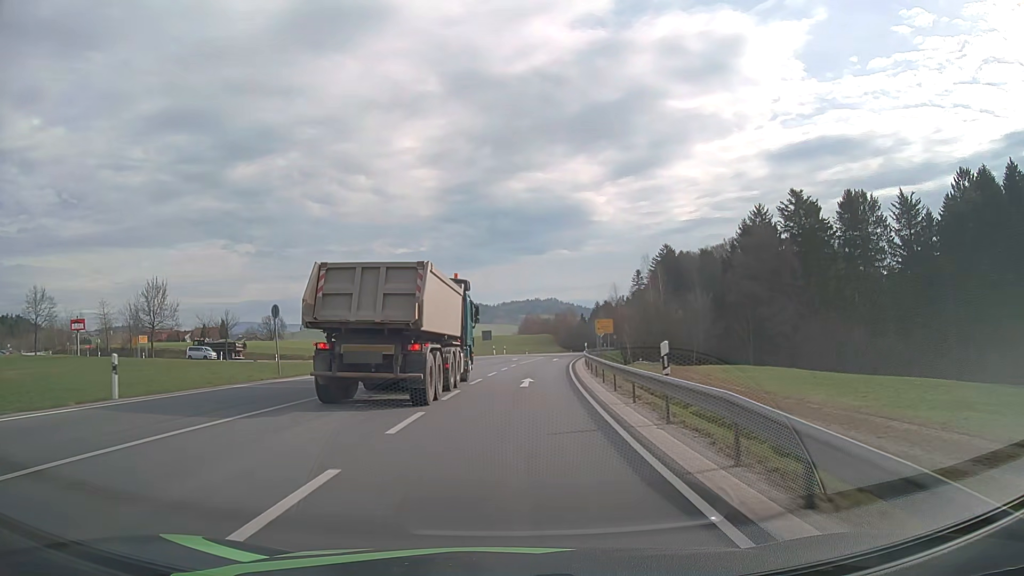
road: secondary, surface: asphalt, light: Day
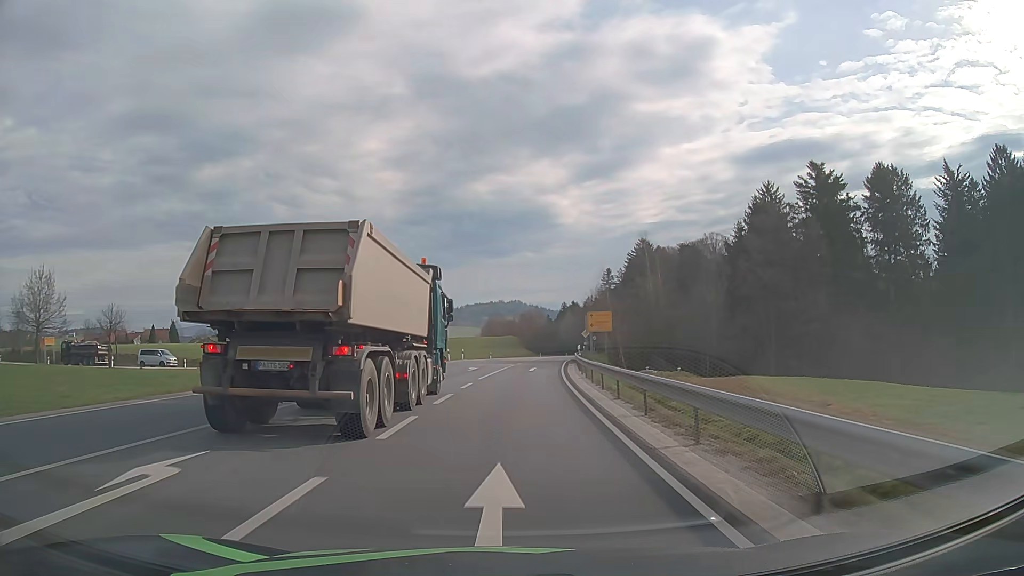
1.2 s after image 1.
(+0.4, +18.5) m; +3°
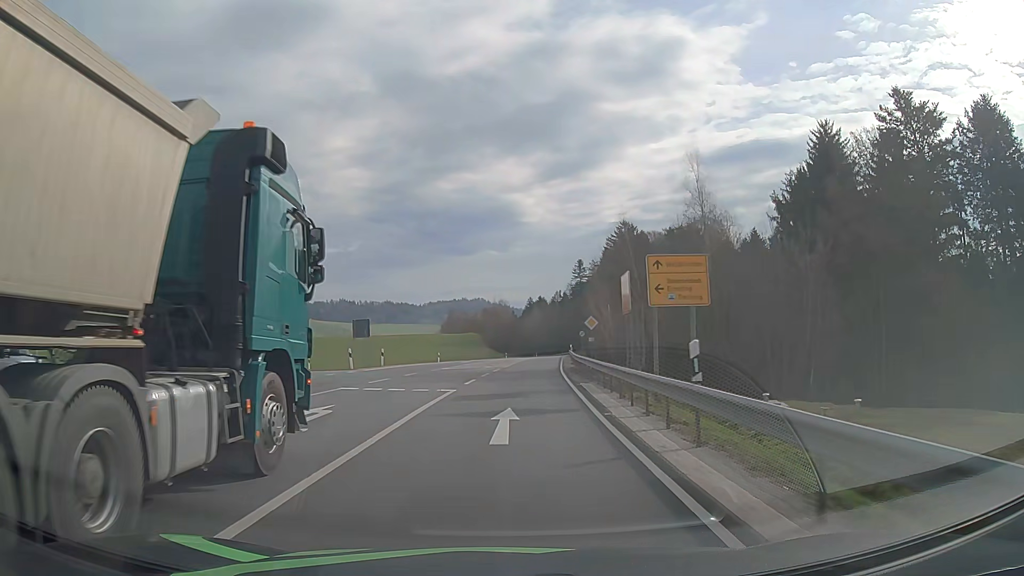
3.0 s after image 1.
(+0.8, +28.6) m; +3°
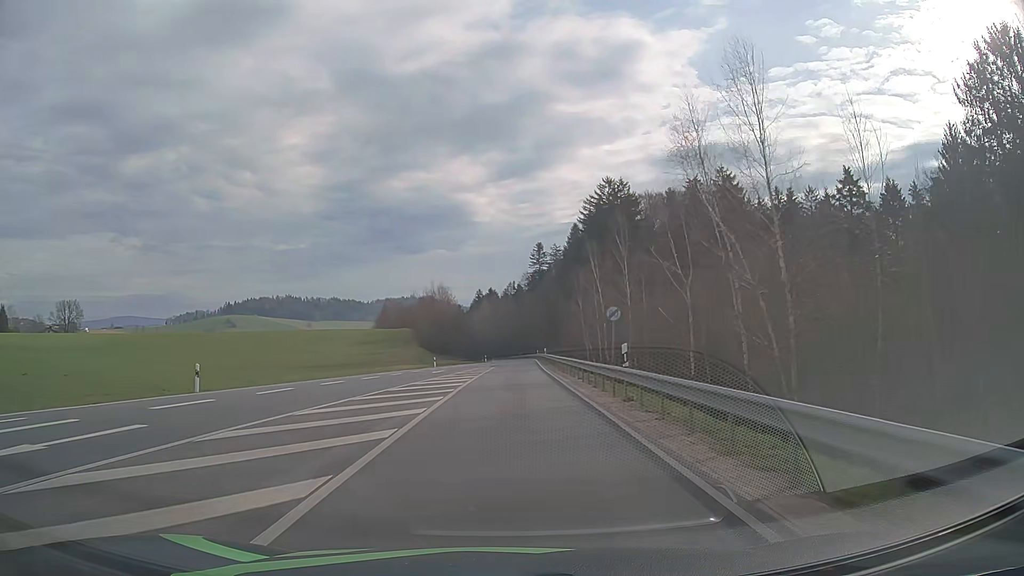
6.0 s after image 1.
(+2.4, +49.4) m; +5°
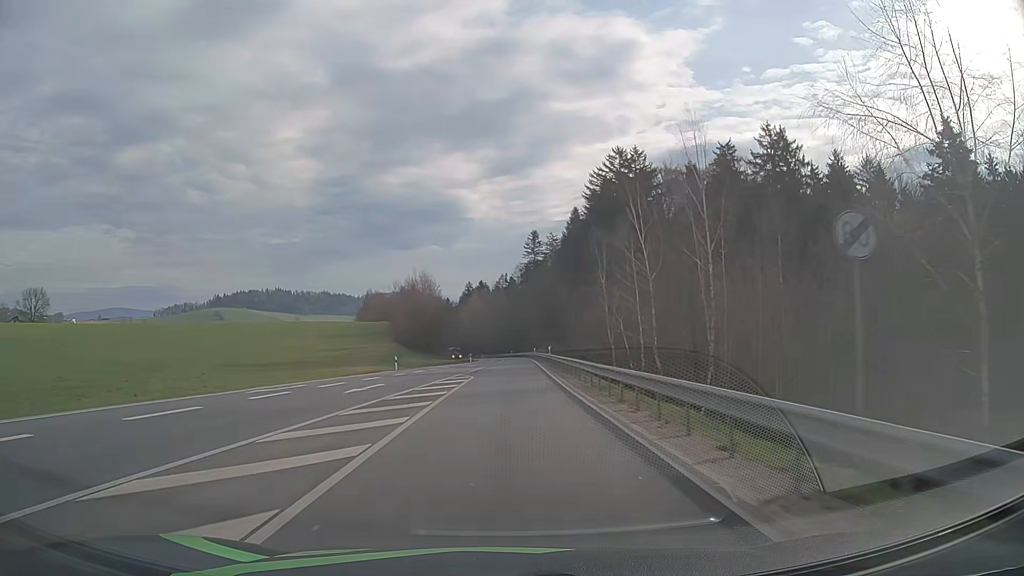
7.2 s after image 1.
(+0.1, +20.3) m; +1°
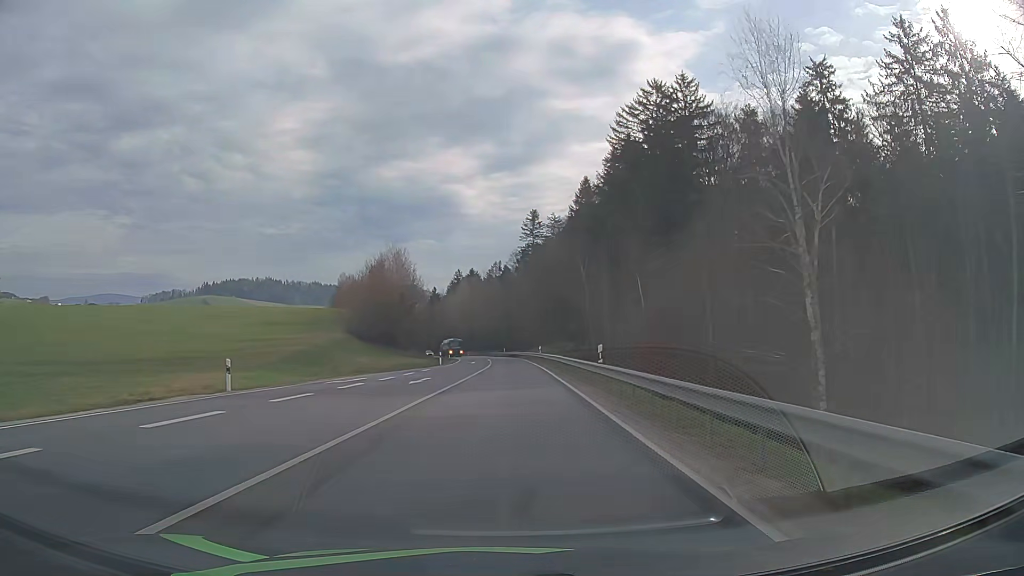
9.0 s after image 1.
(+0.2, +31.3) m; +1°
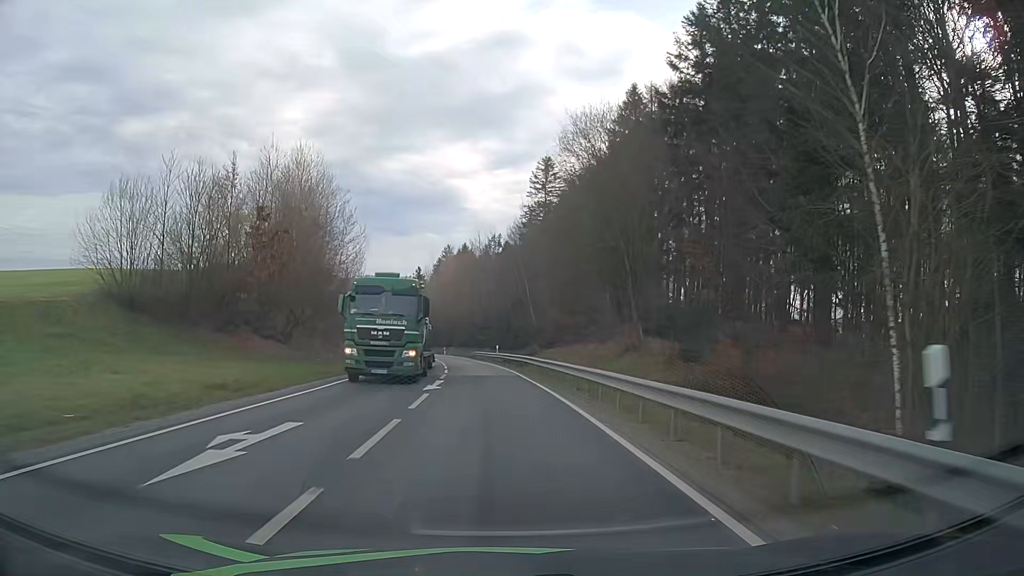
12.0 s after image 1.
(+0.3, +54.0) m; 0°
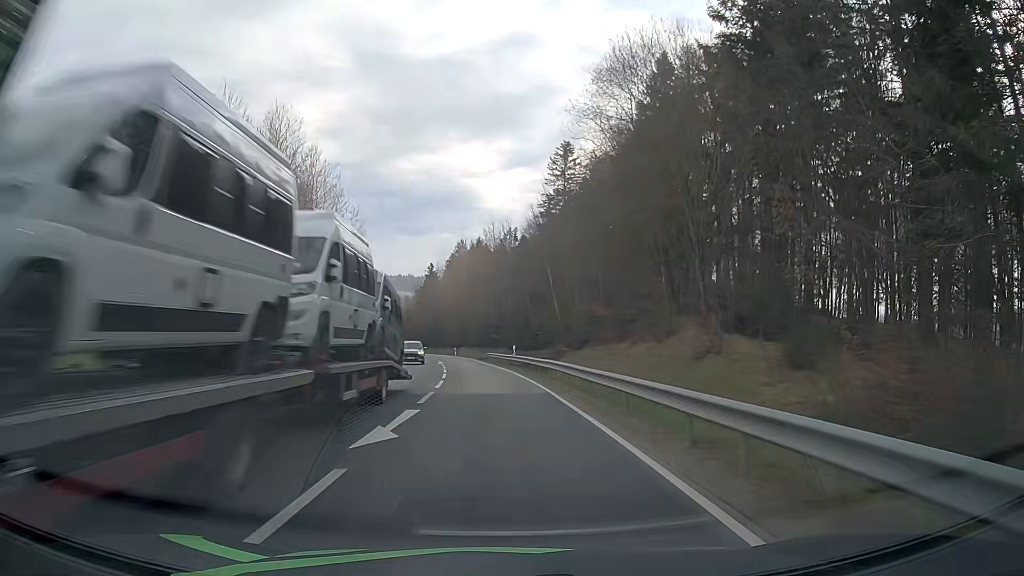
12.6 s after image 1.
(-0.1, +10.8) m; -1°
(0, +10) (-1, +20) (-1, +30) (-2, +40) (-3, +50) (-4, +60) (-6, +70) (-7, +80) (-9, +89) (-11, +99) m
